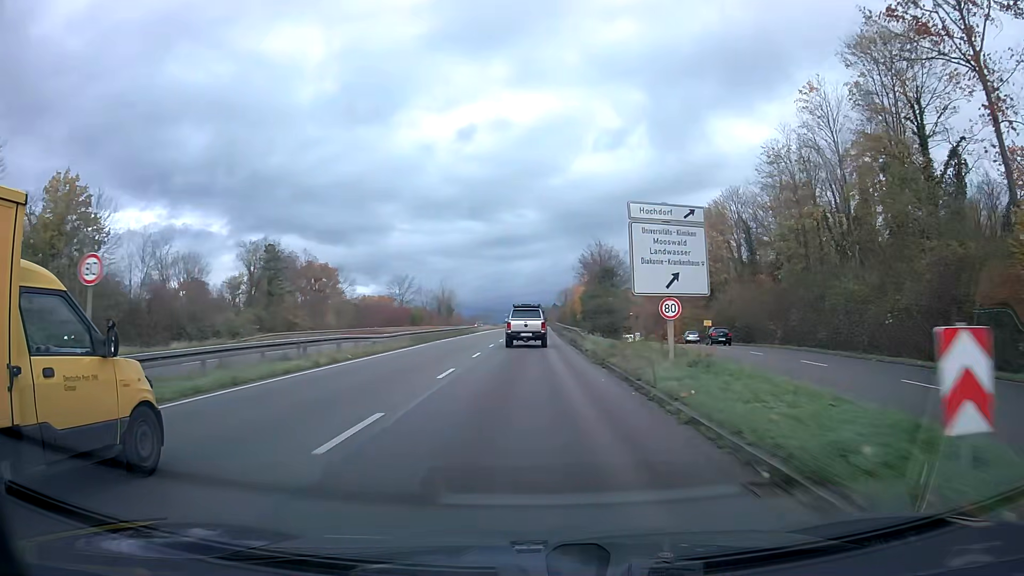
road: trunk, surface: asphalt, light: Day
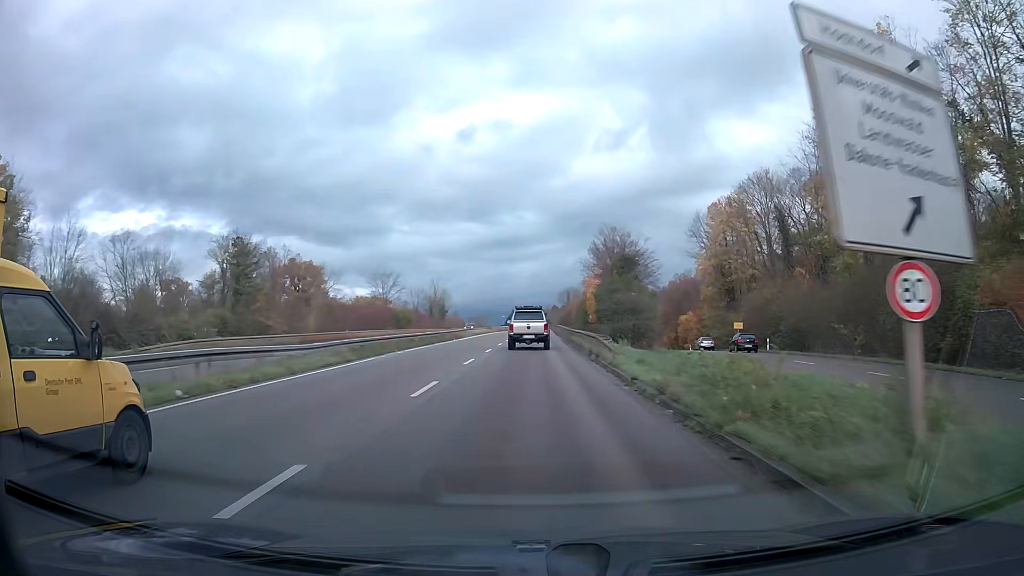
(0.0, +12.3) m; 0°
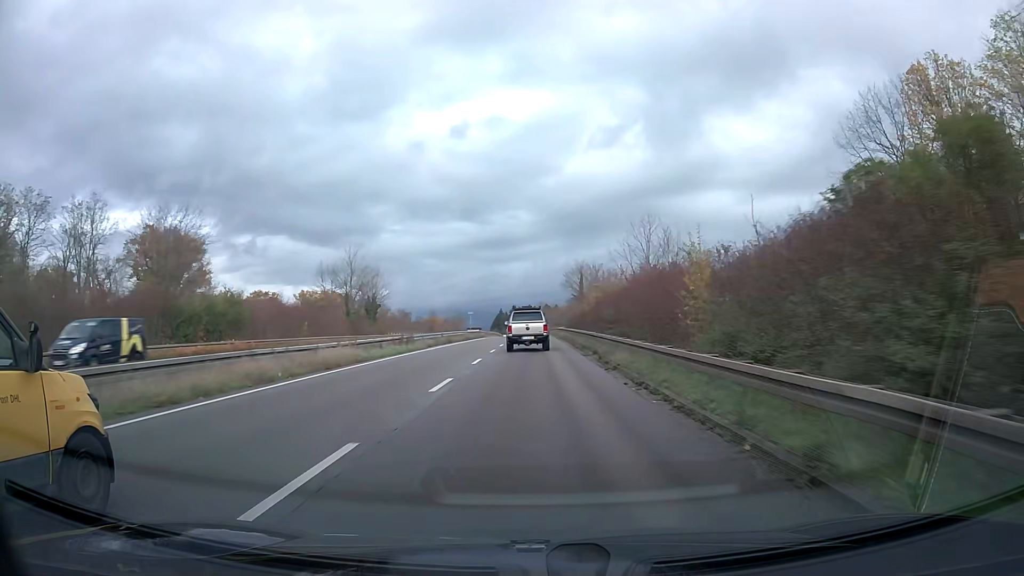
(+0.4, +60.9) m; +1°
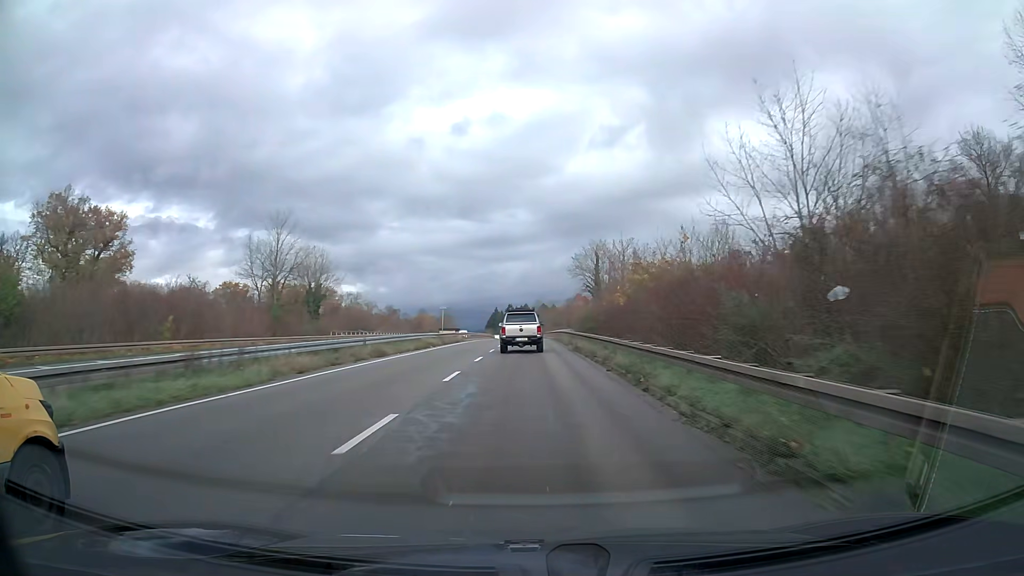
(0.0, +24.1) m; 0°
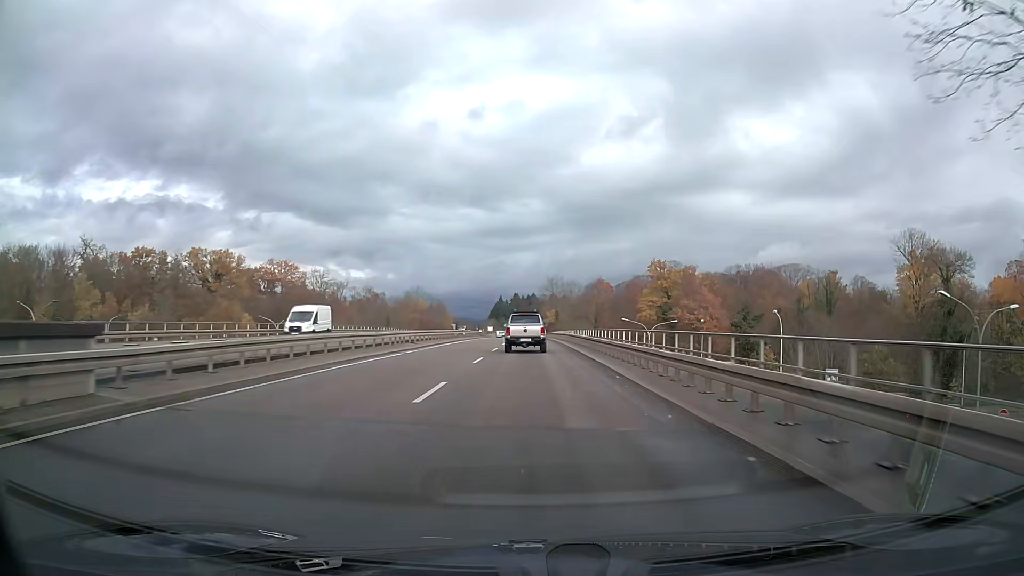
(-0.3, +60.3) m; -1°
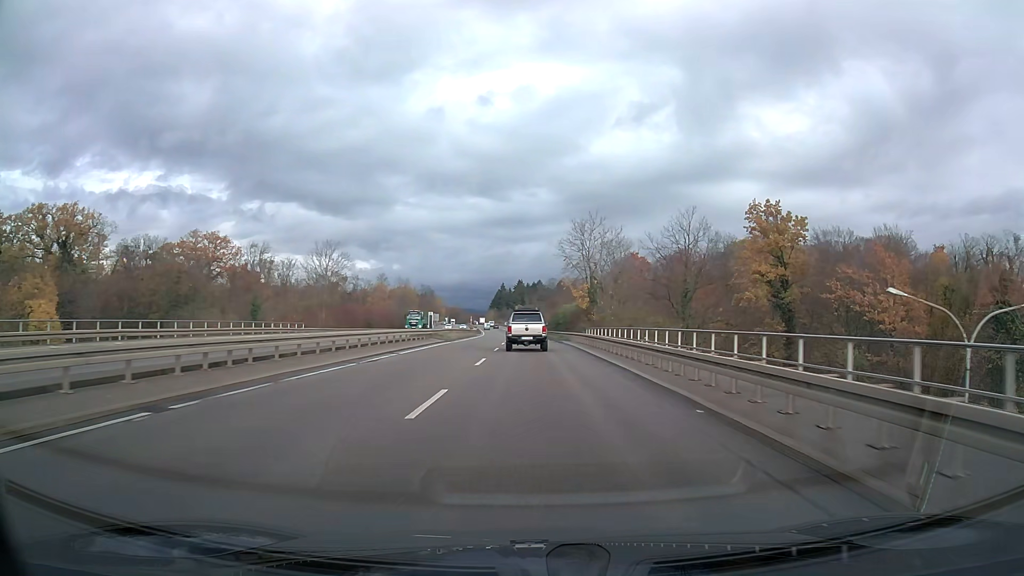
(-0.3, +61.3) m; 0°
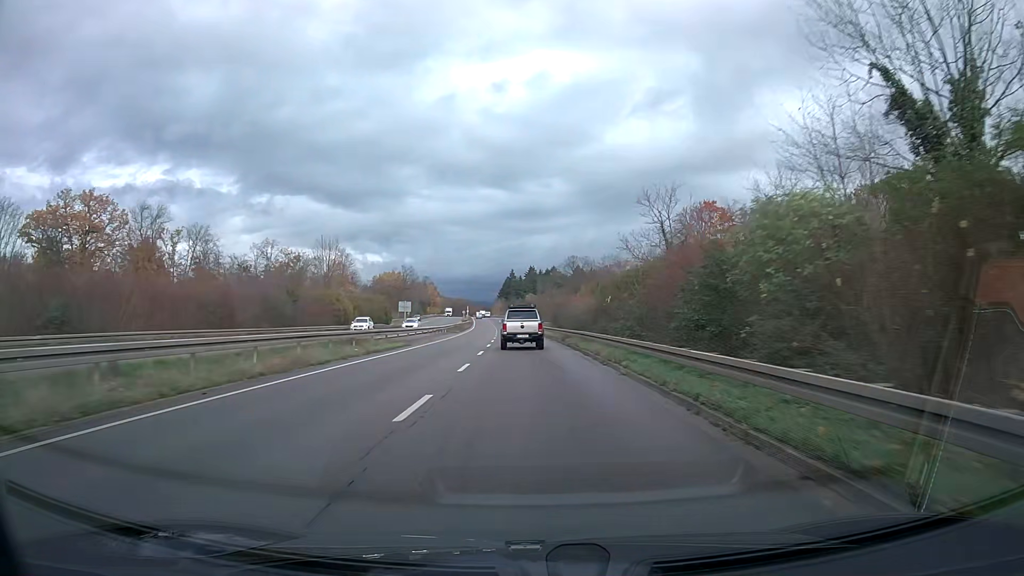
(-0.5, +62.2) m; -1°
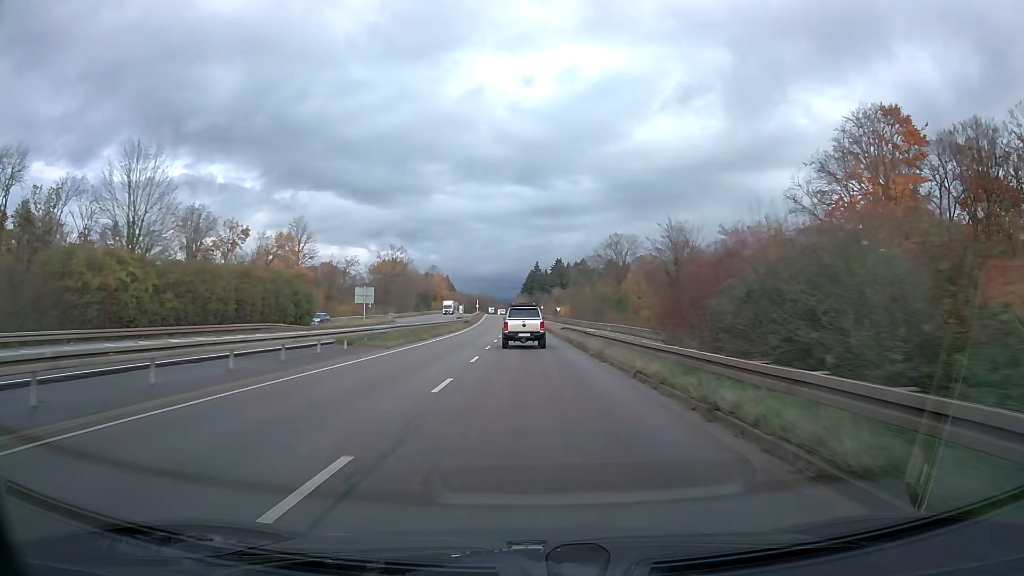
(-0.9, +49.8) m; -2°
